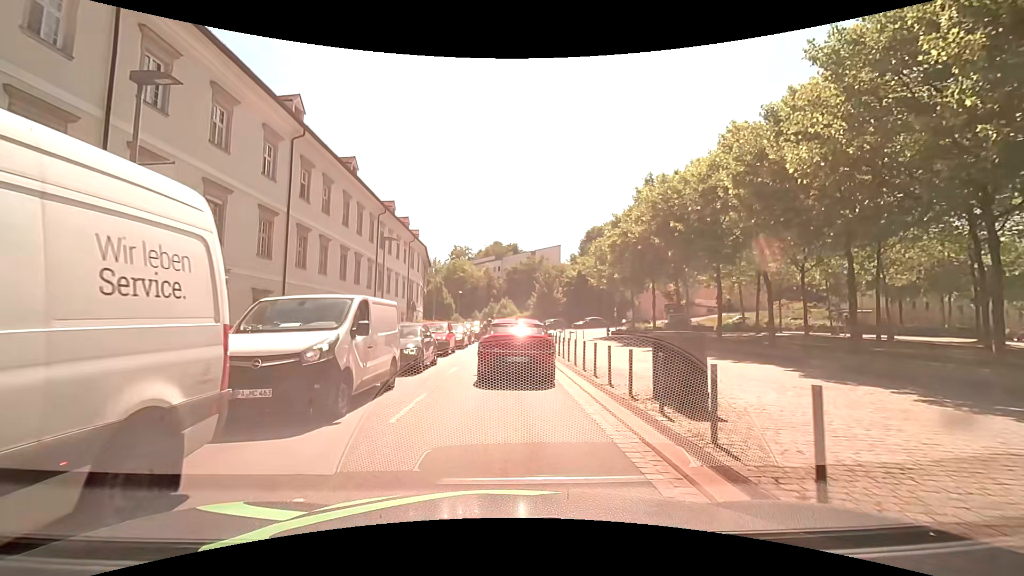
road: tertiary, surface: asphalt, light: Day
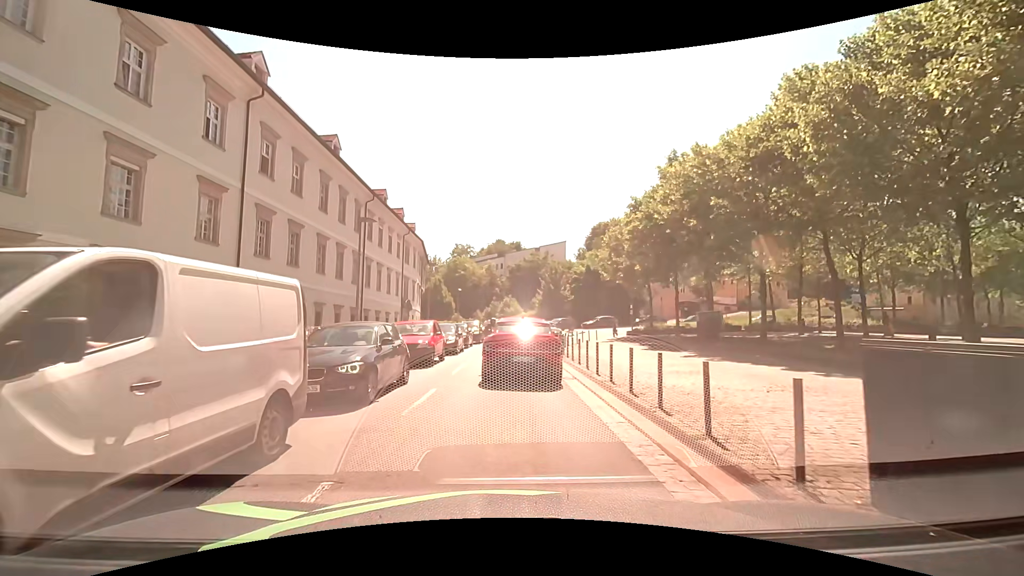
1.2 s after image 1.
(0.0, +5.5) m; -1°
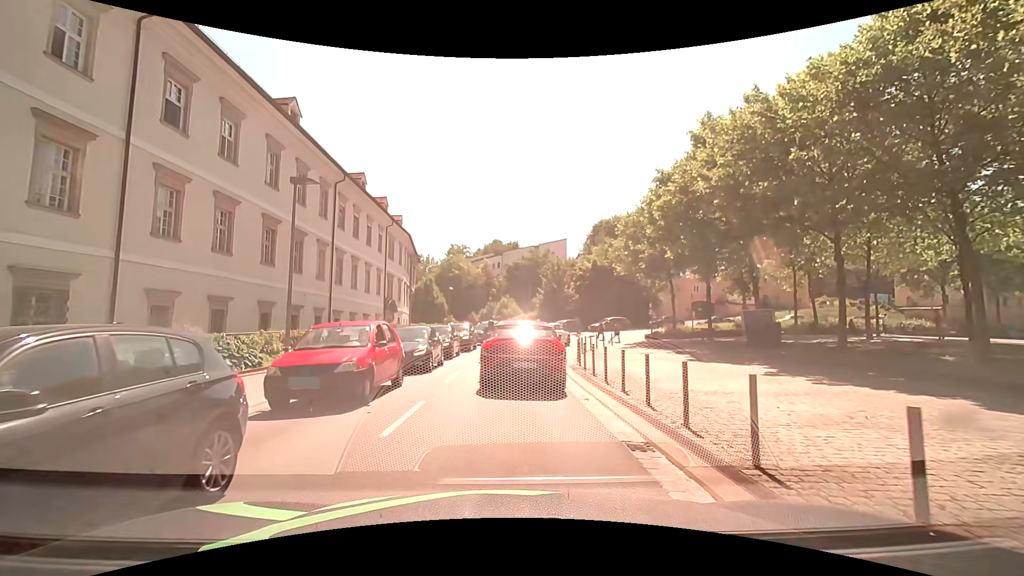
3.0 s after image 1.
(0.0, +7.2) m; +1°
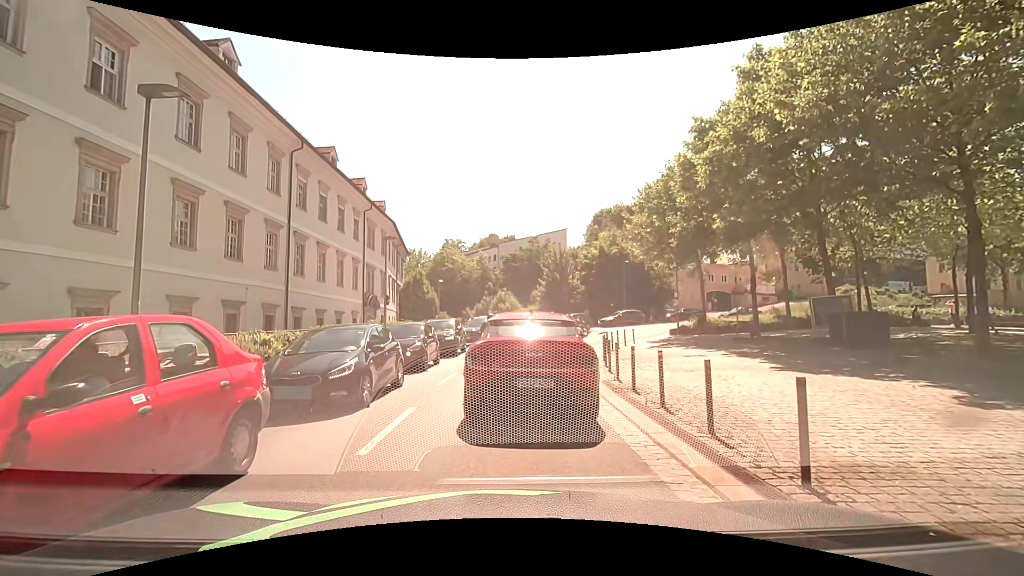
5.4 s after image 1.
(-0.1, +6.7) m; +1°
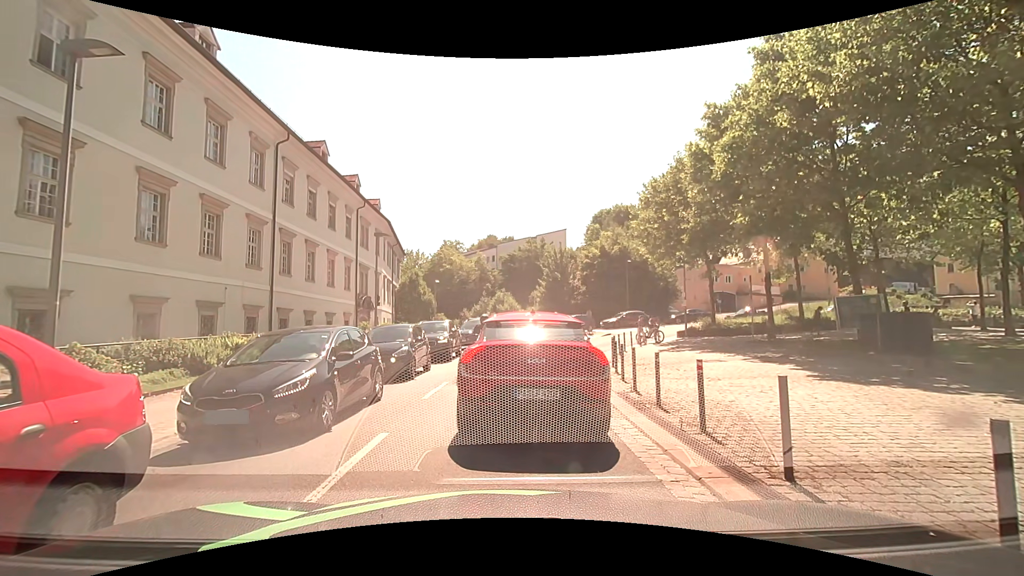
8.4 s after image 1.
(0.0, +1.8) m; +2°
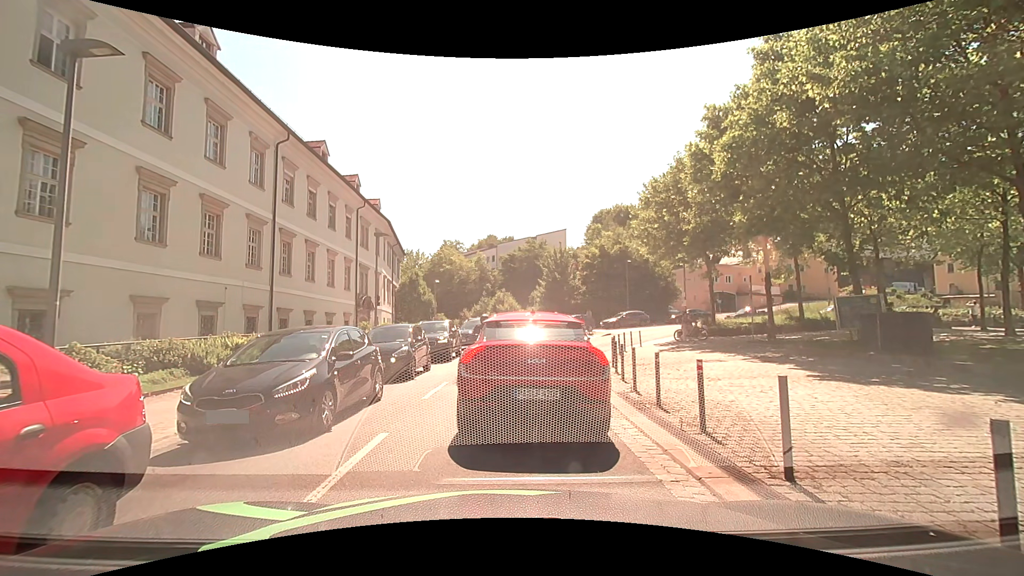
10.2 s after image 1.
(0.0, 0.0) m; 0°
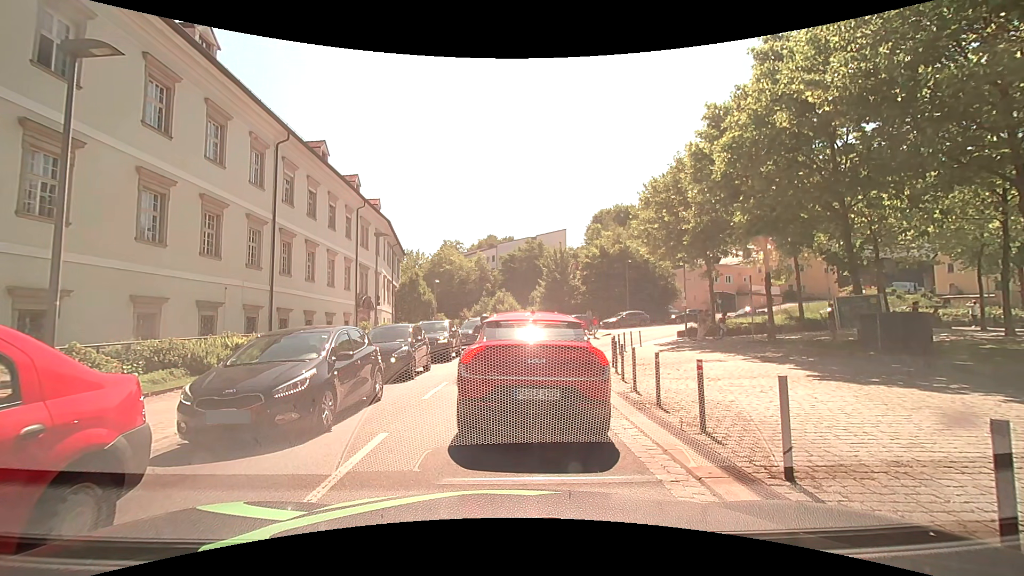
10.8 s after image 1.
(0.0, 0.0) m; 0°
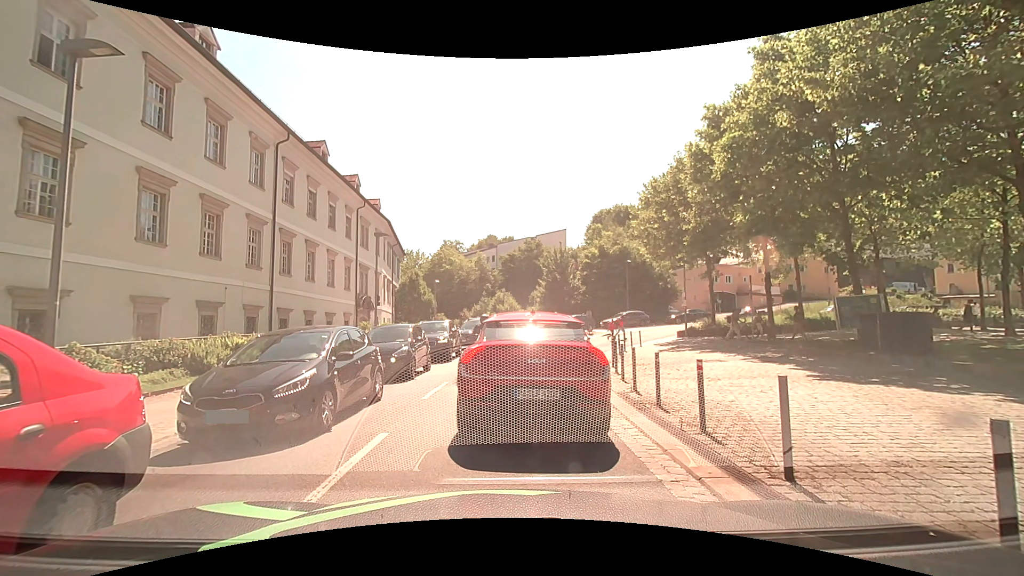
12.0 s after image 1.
(0.0, 0.0) m; 0°
